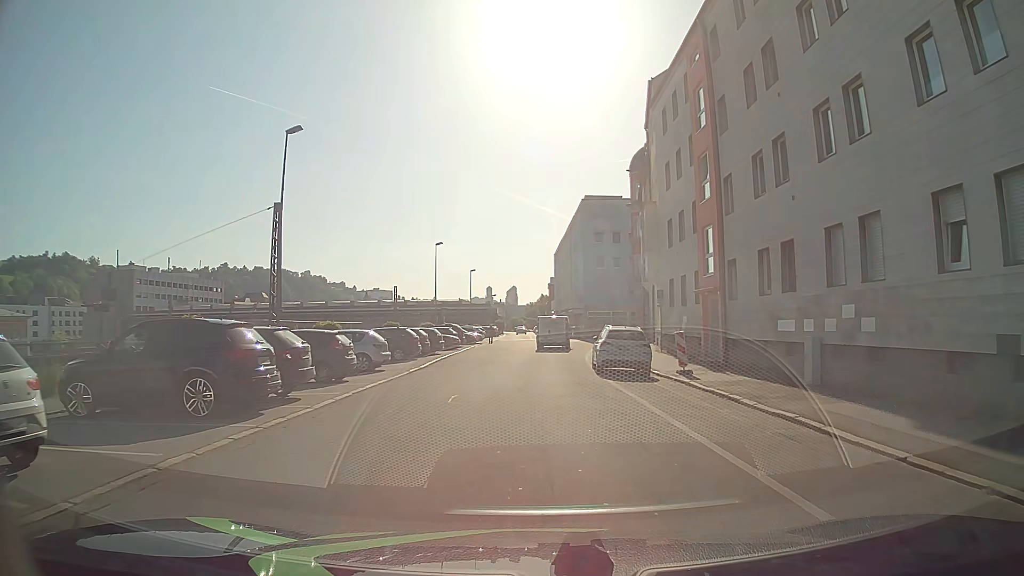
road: residential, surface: asphalt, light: Day
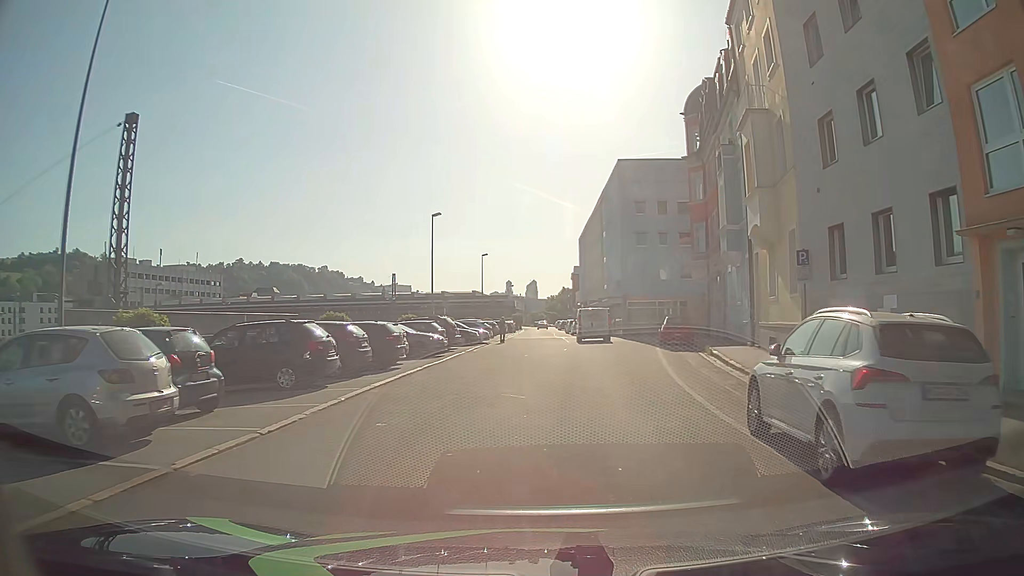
(-0.2, +16.1) m; -1°
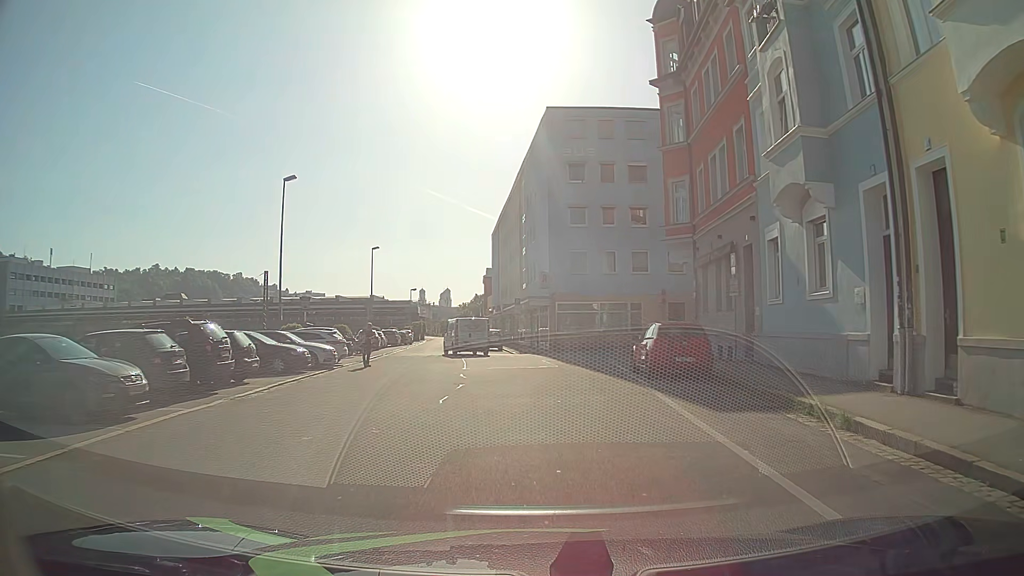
(+1.0, +17.0) m; +7°
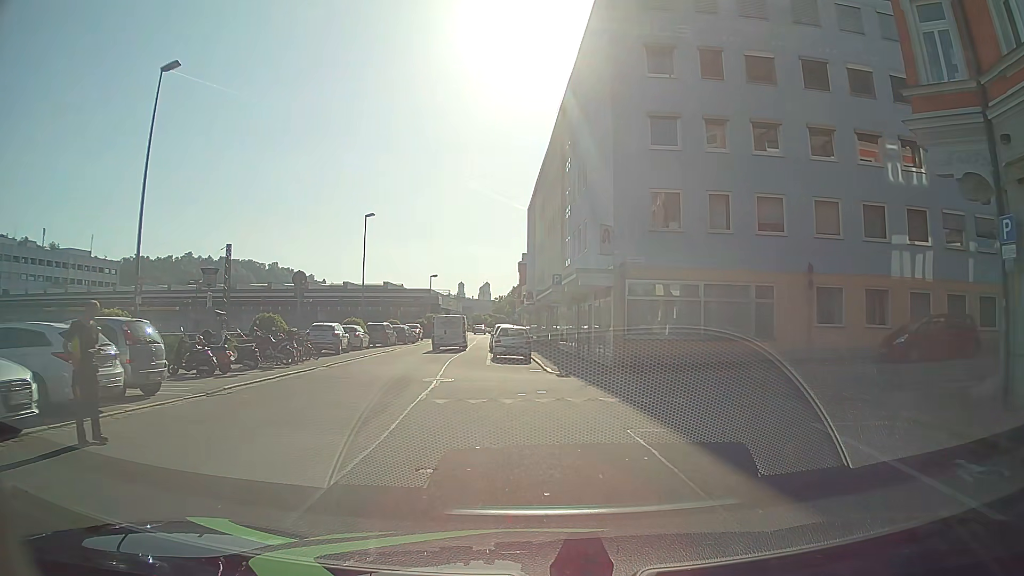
(-0.2, +18.0) m; -3°
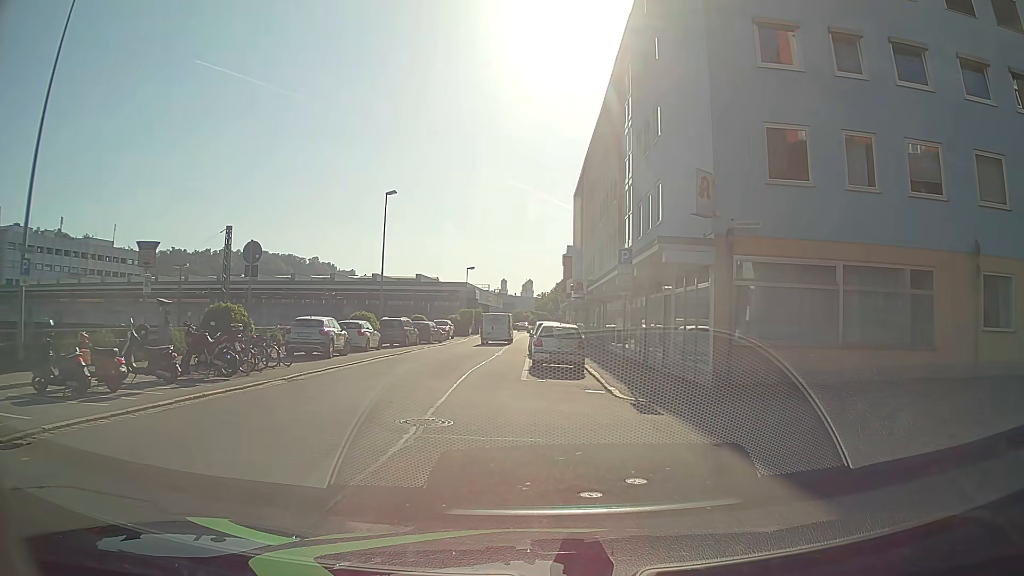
(-0.2, +7.7) m; -3°
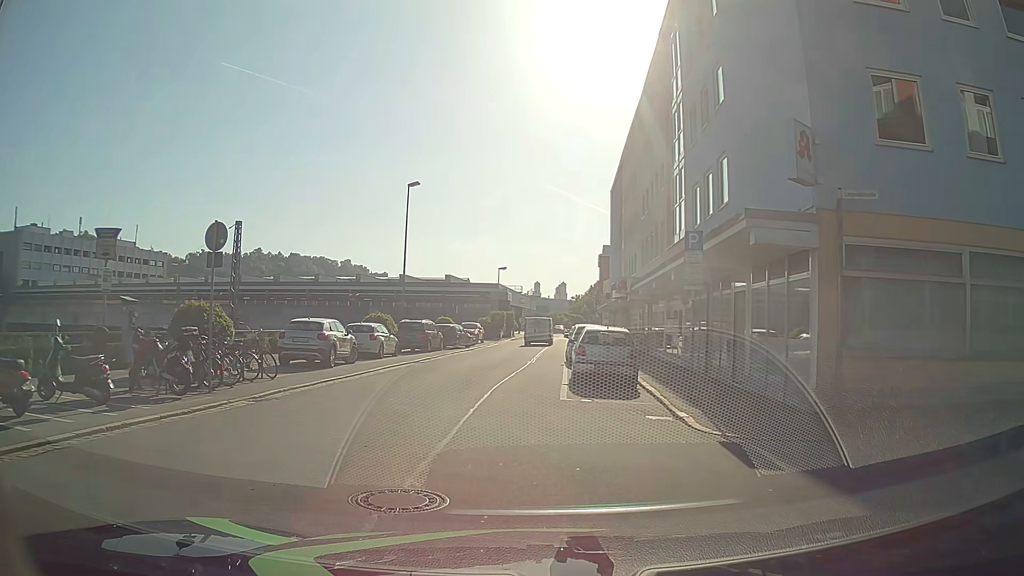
(-0.1, +3.9) m; -1°
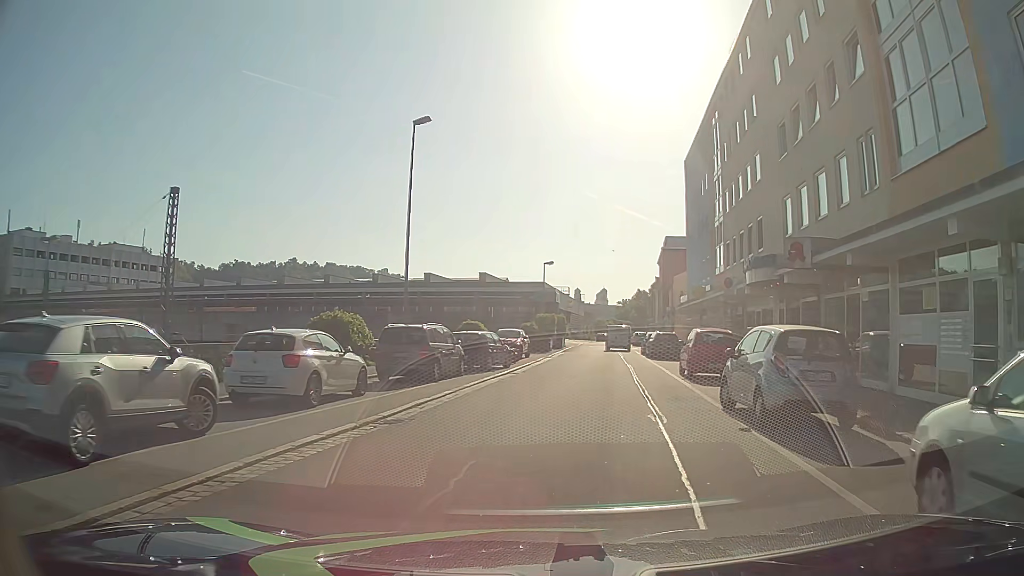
(-1.8, +15.5) m; -6°
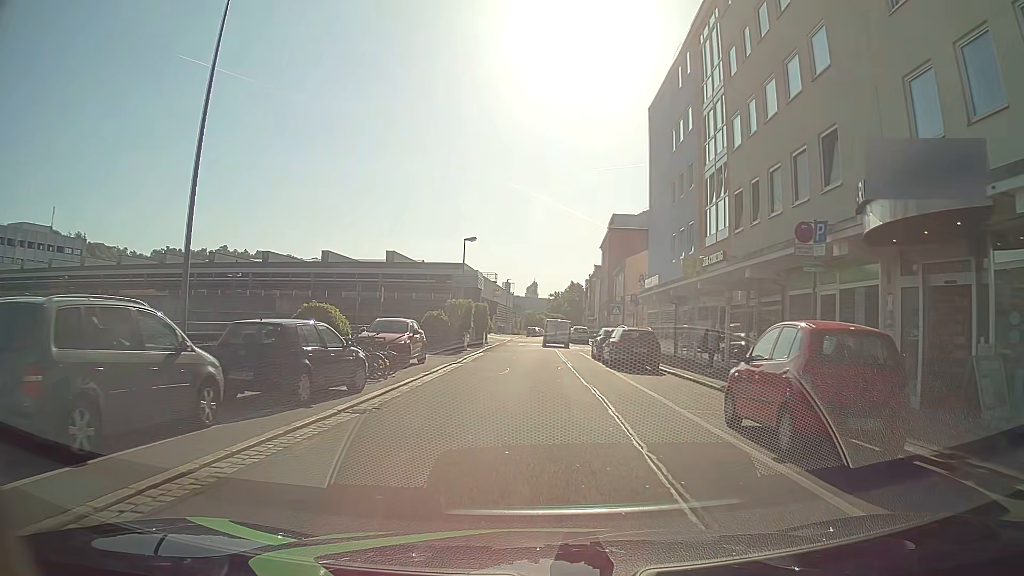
(+0.9, +13.3) m; +6°
